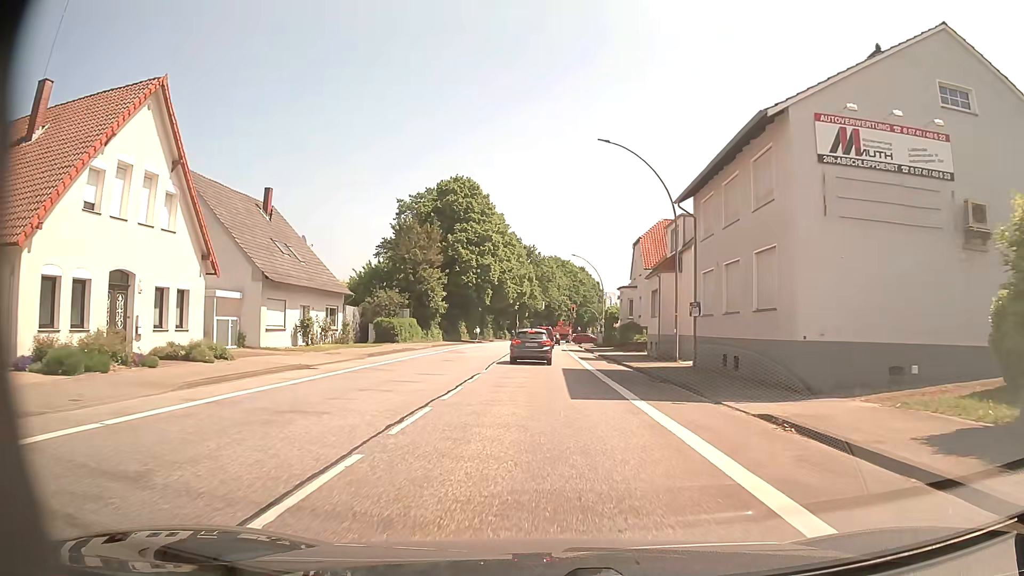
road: primary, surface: asphalt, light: Day
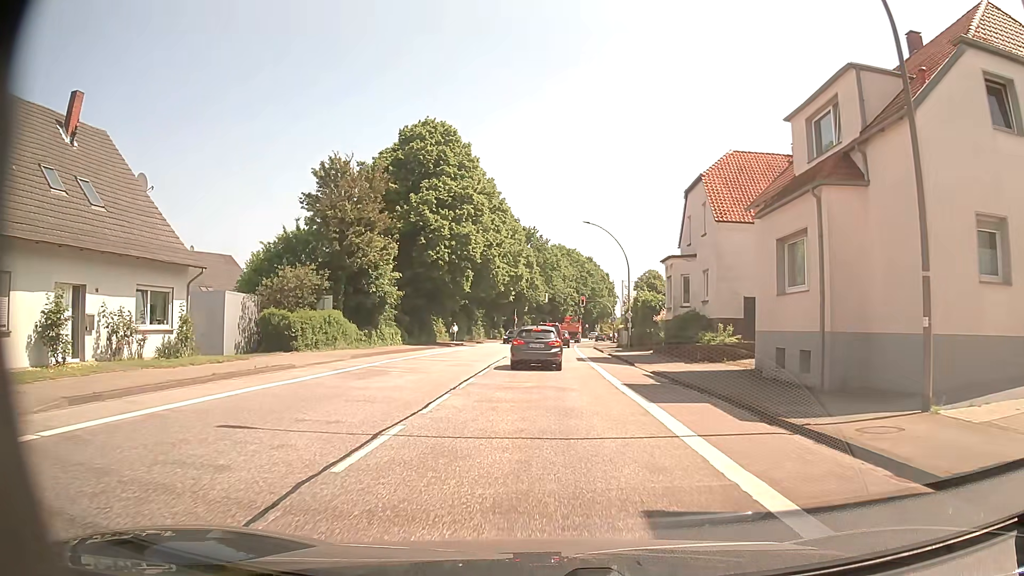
(-0.1, +20.2) m; 0°
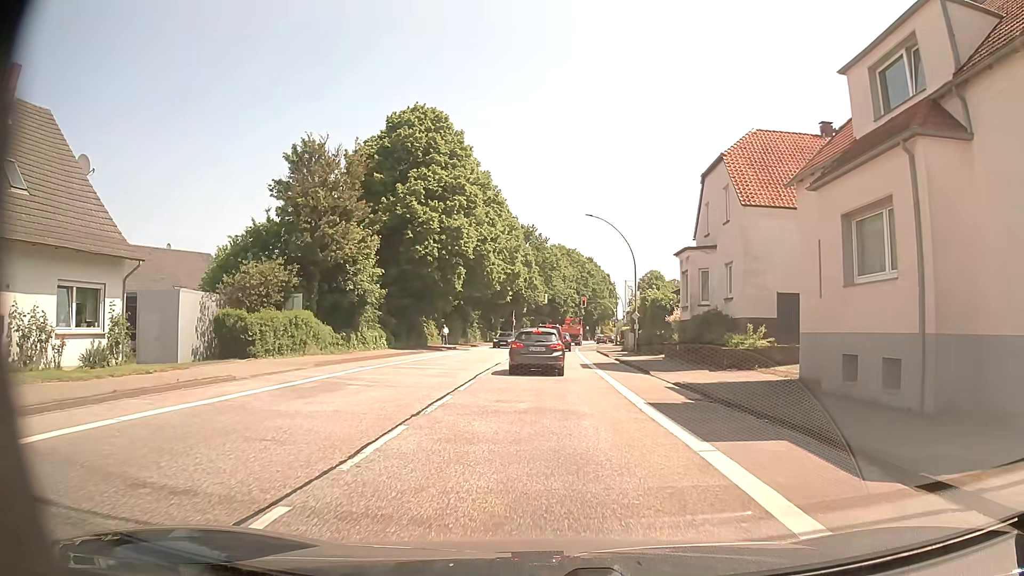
(0.0, +4.2) m; 0°
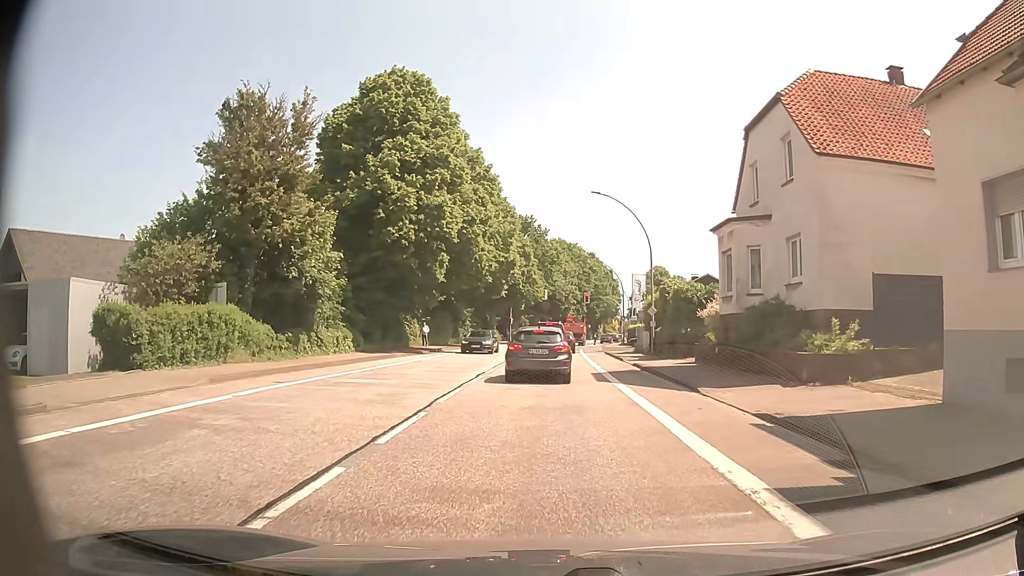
(0.0, +7.3) m; 0°
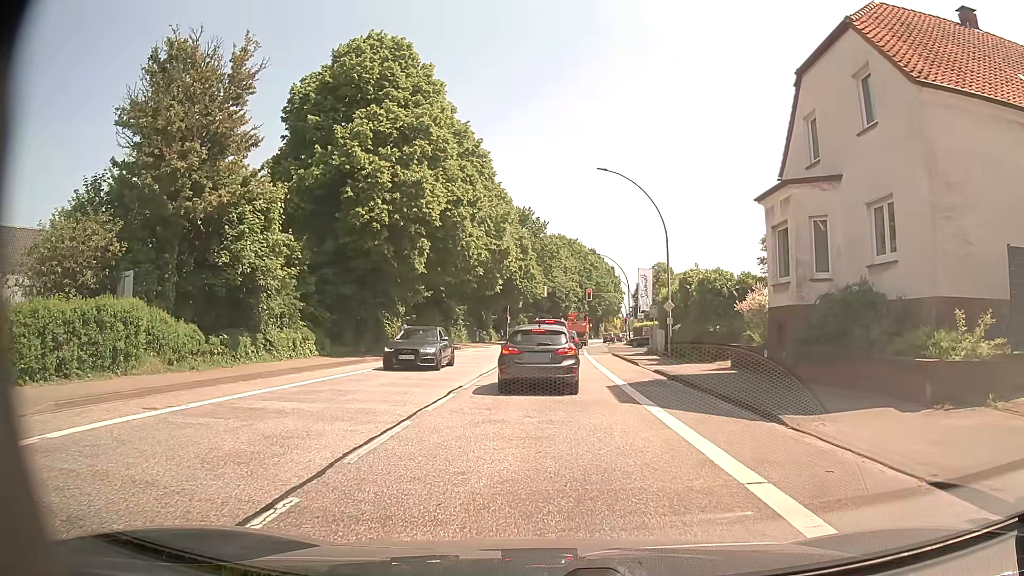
(0.0, +5.6) m; 0°
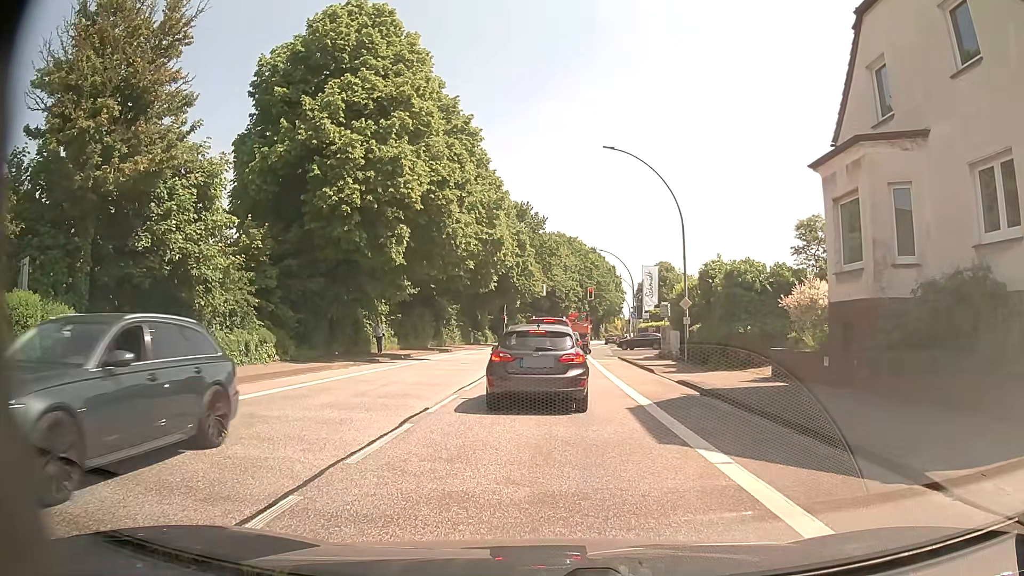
(0.0, +4.3) m; 0°
